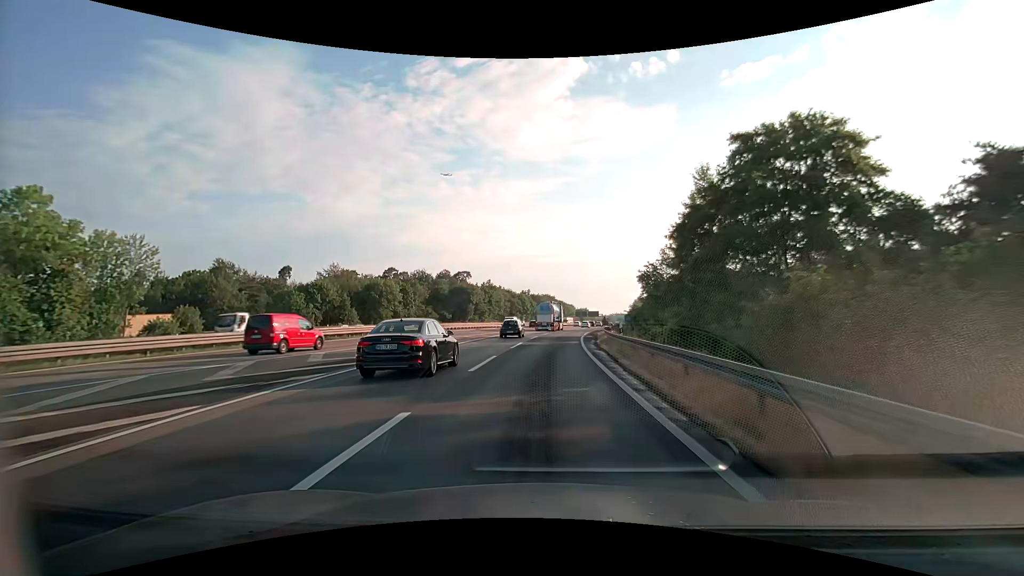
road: motorway_link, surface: asphalt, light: Day
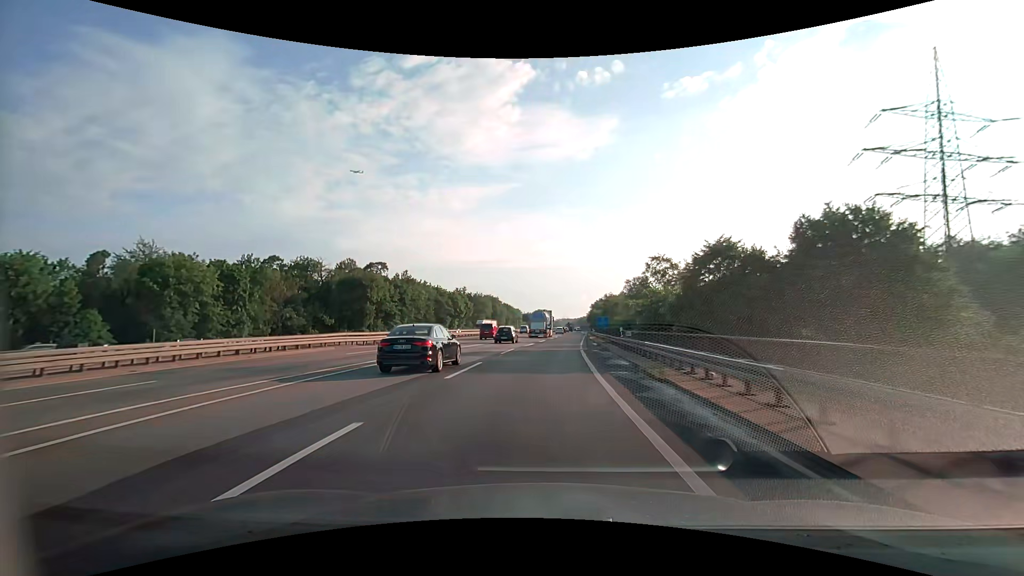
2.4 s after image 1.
(+2.5, +48.1) m; +6°
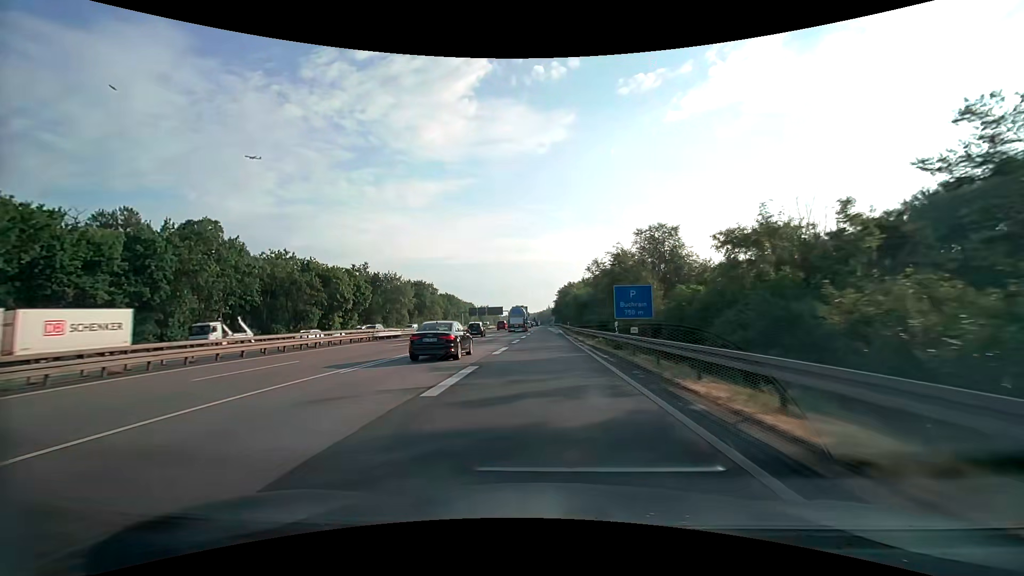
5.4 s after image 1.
(+3.0, +63.7) m; +5°
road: motorway
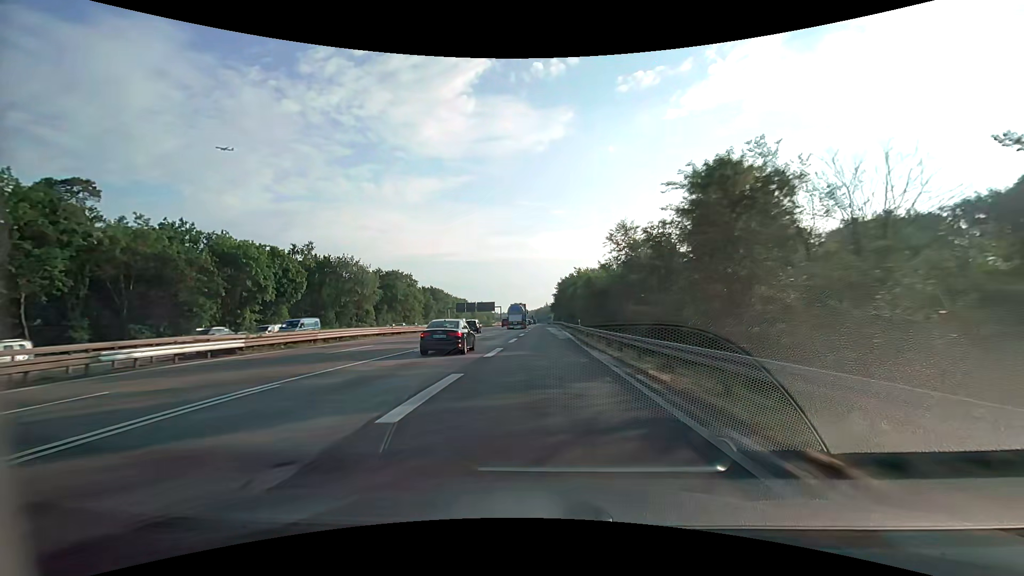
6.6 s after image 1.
(+0.2, +26.7) m; 0°
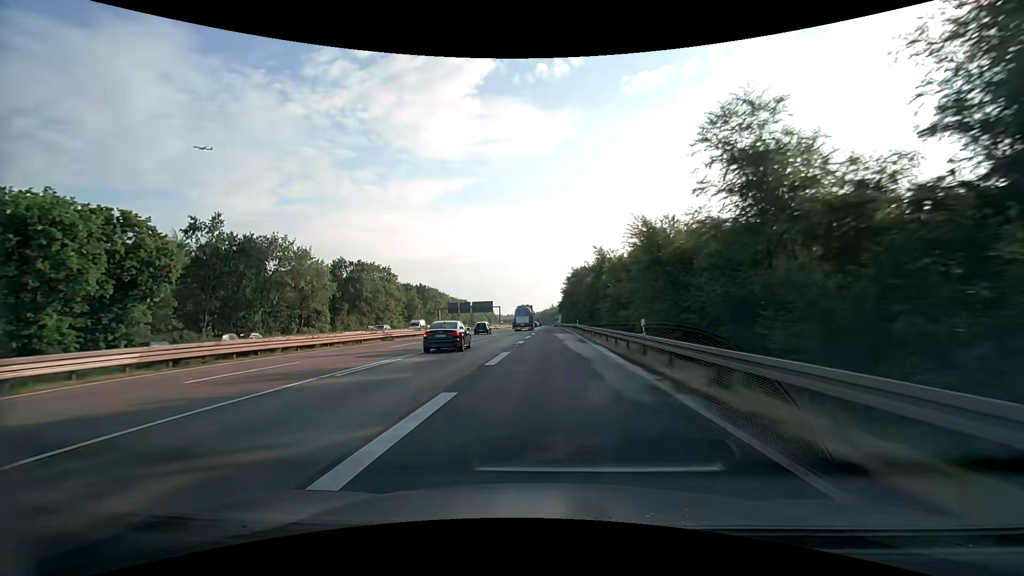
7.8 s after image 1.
(-0.1, +27.2) m; 0°
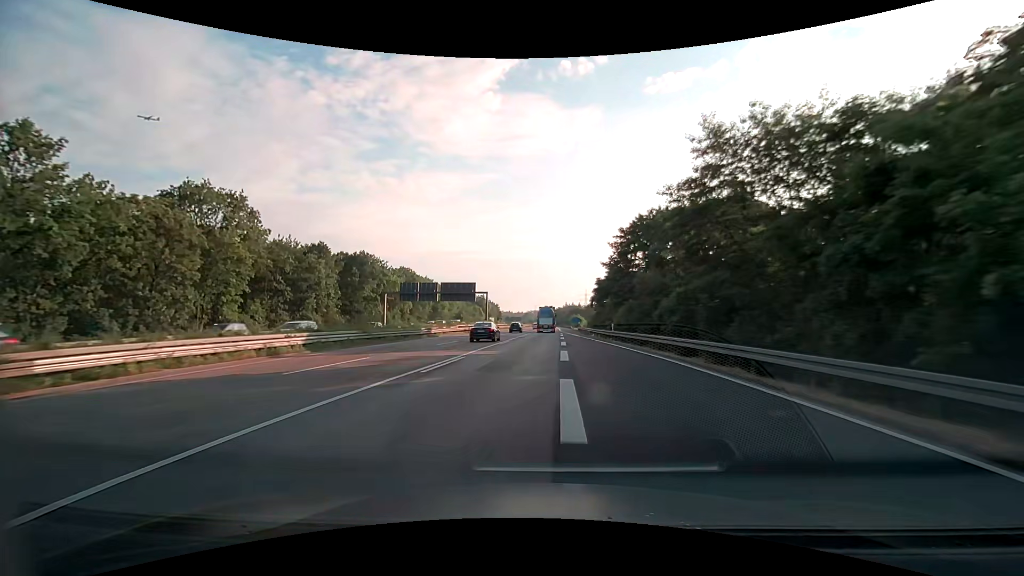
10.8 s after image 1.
(-1.4, +69.8) m; -2°
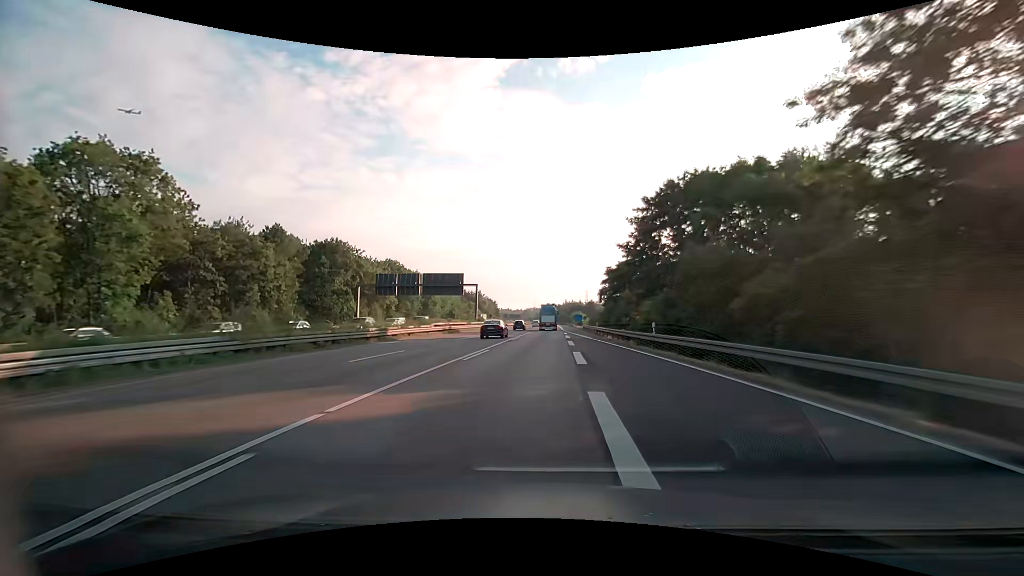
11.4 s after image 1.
(+0.1, +14.3) m; 0°
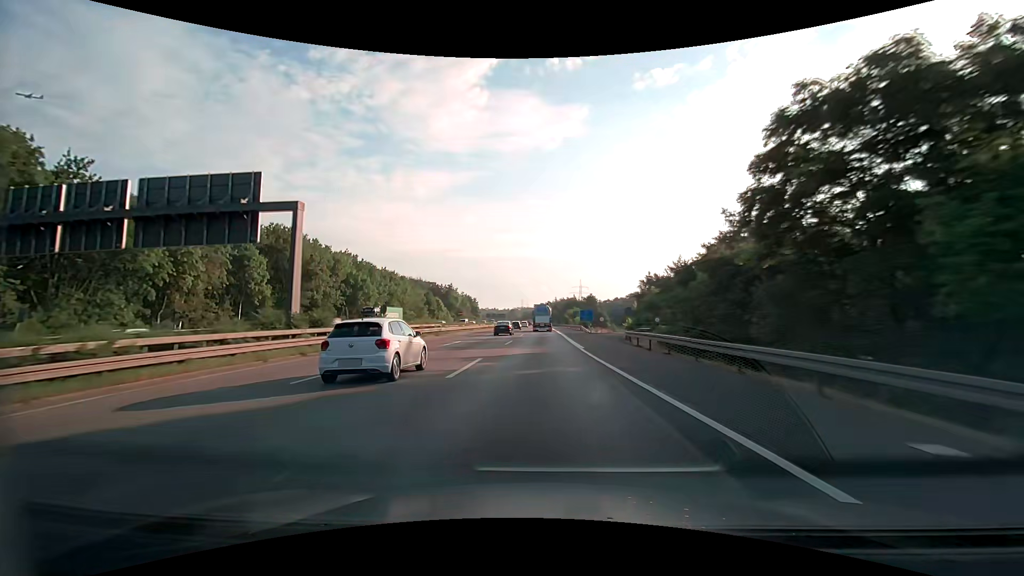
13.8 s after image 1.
(+0.8, +58.4) m; +2°
(0, +10) (0, +20) (0, +30) (0, +40) (0, +50) (0, +60) (0, +70) (0, +80) (0, +90) (0, +100) m
